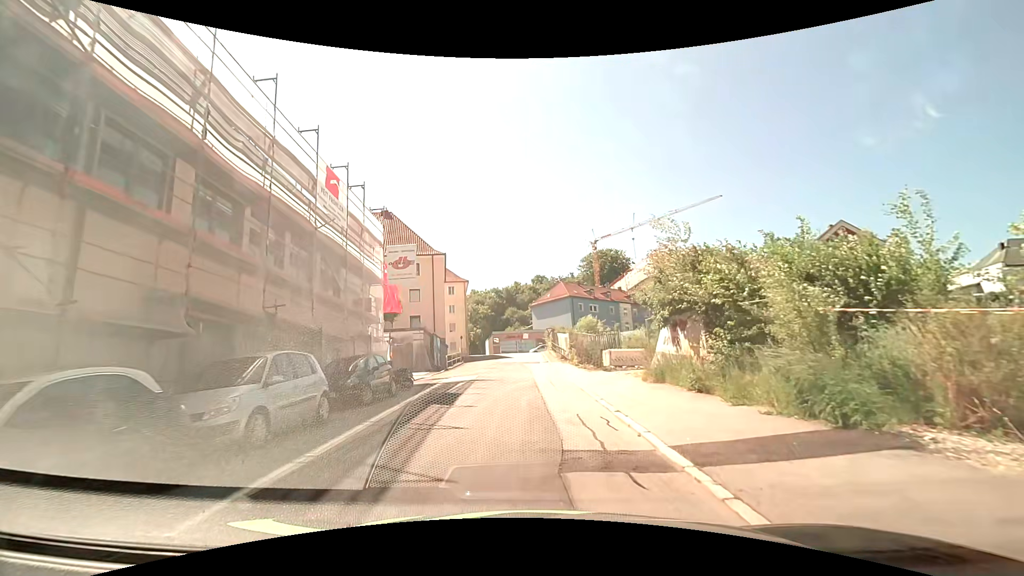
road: residential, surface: asphalt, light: Day
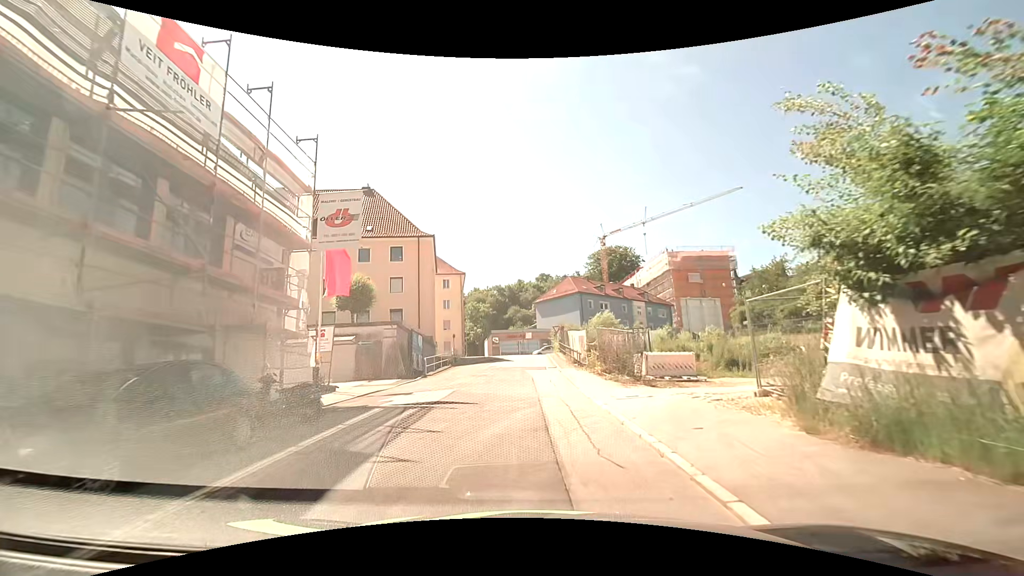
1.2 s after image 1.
(-0.1, +8.9) m; 0°
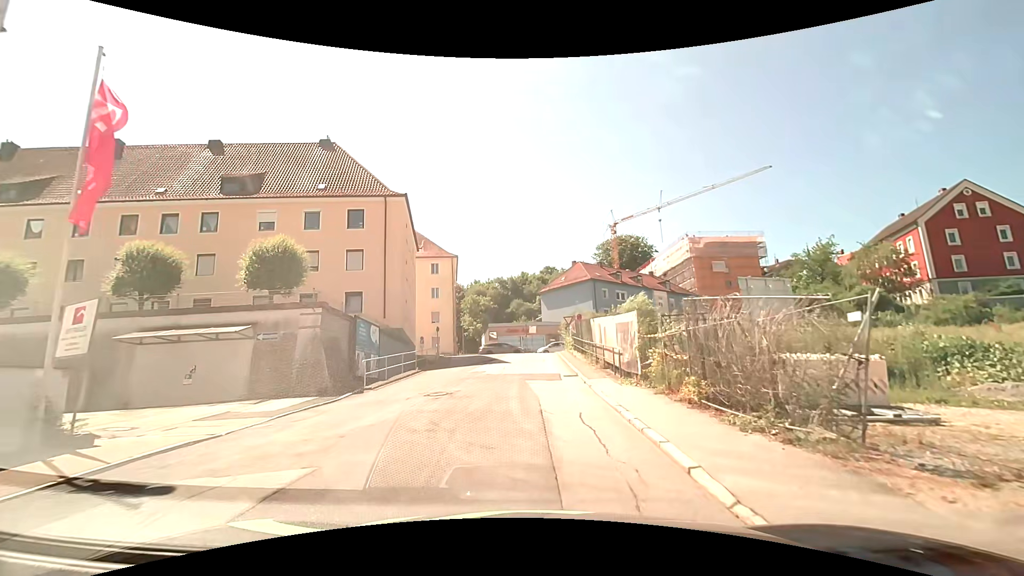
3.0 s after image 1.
(-0.3, +11.5) m; -2°
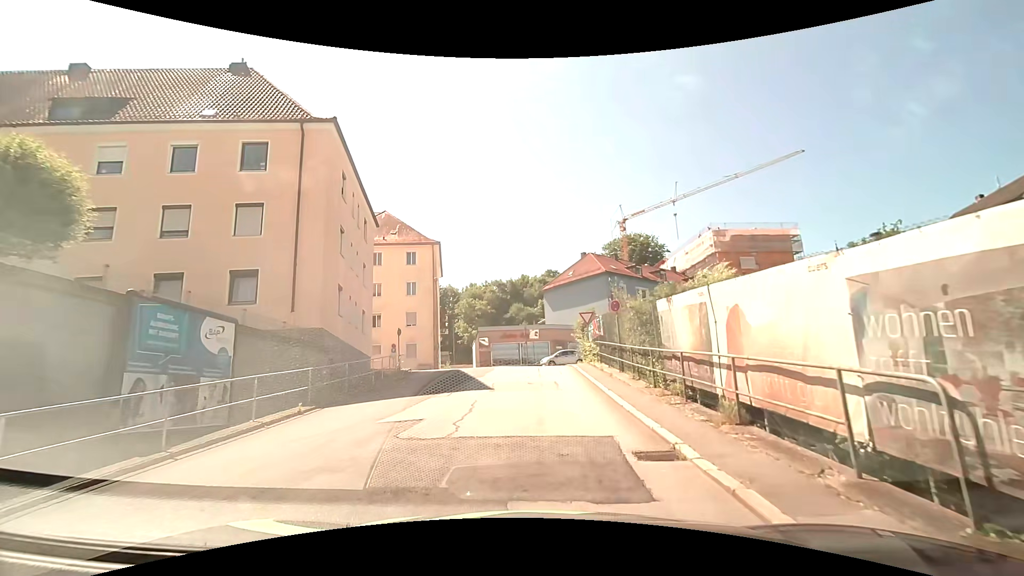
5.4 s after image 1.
(+0.1, +12.7) m; 0°
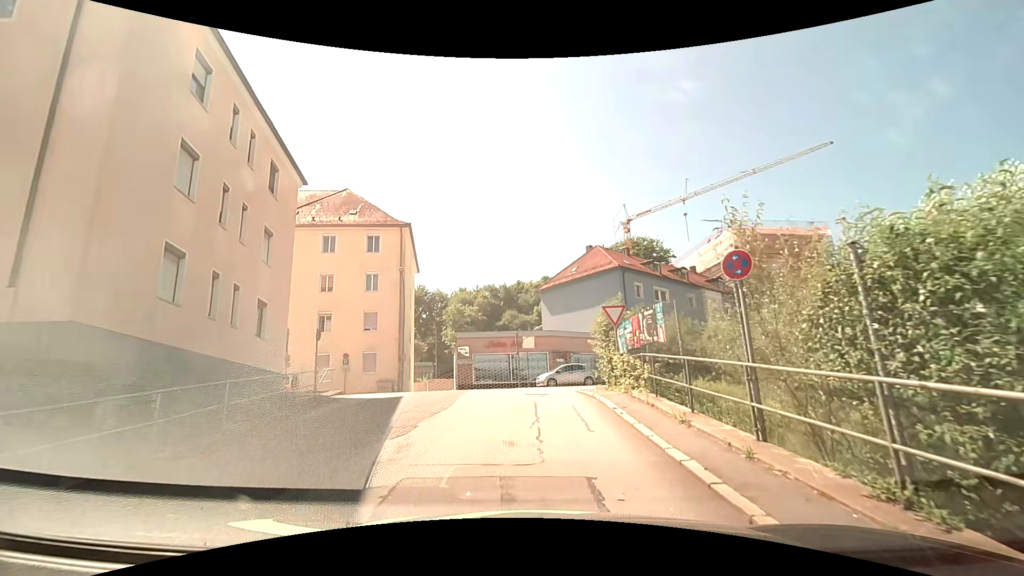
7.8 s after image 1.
(+0.1, +10.7) m; +1°
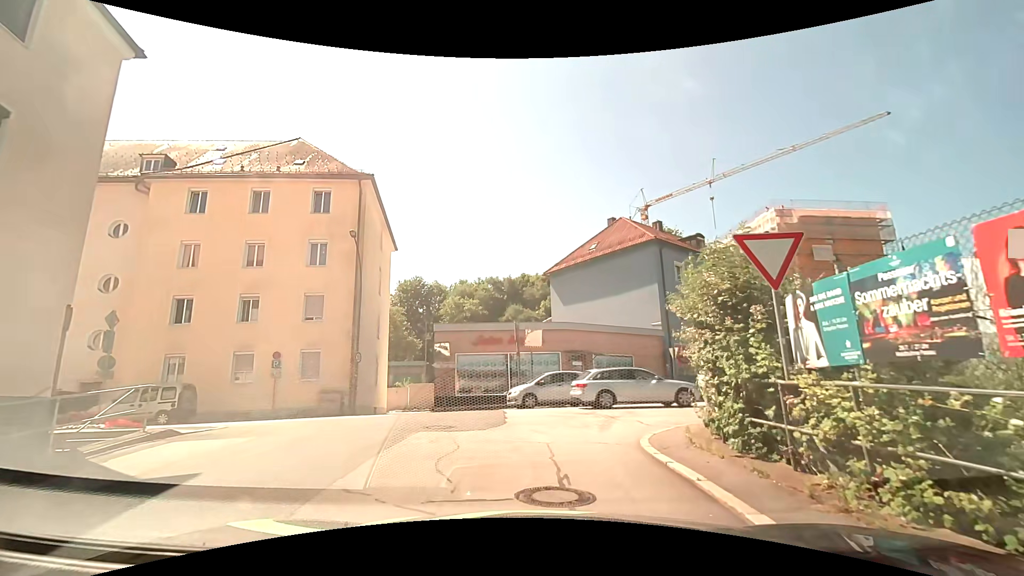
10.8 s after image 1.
(0.0, +10.7) m; -1°
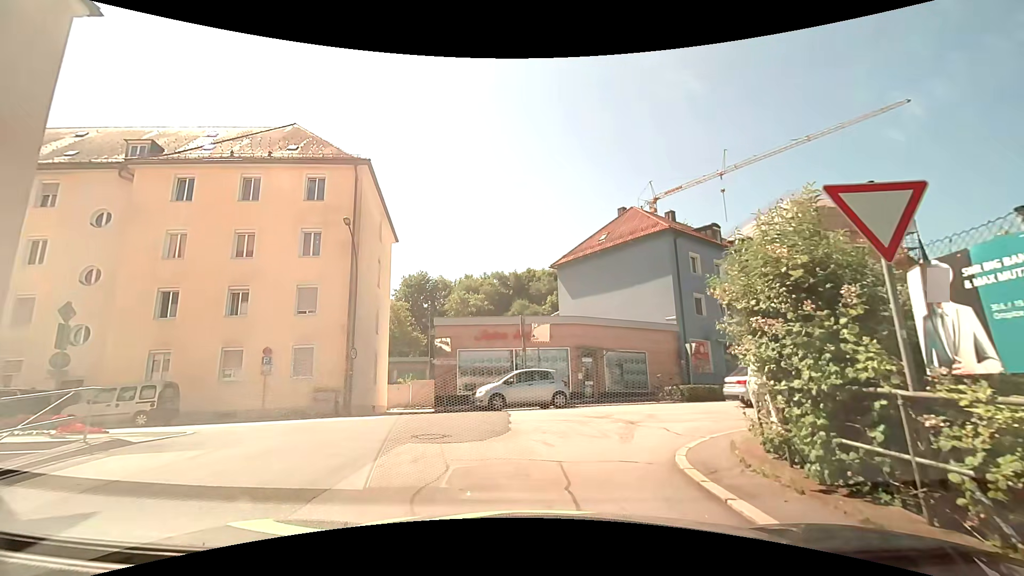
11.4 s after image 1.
(0.0, +1.7) m; 0°
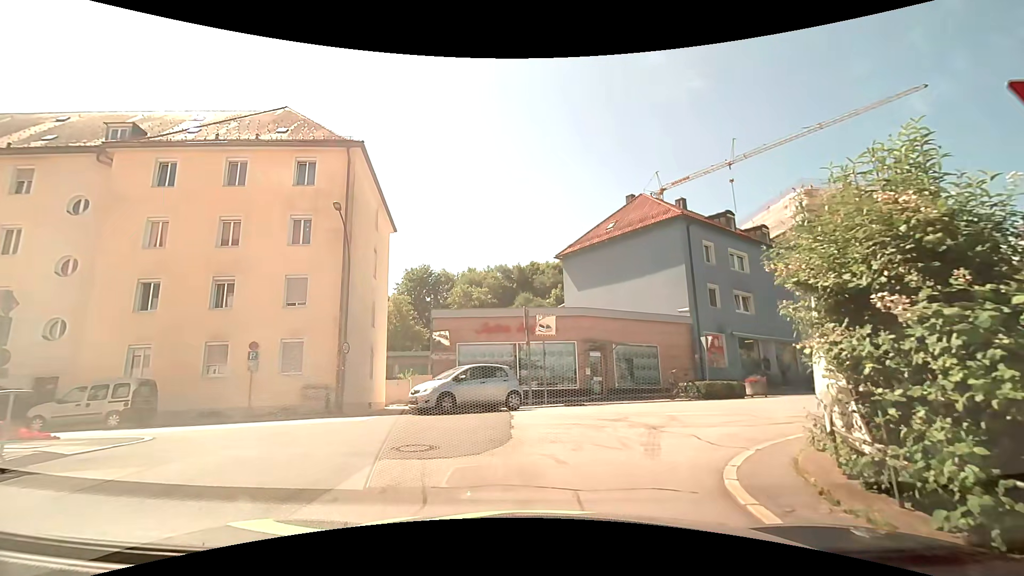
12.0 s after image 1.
(0.0, +1.6) m; -1°
(0, +10) (-5, +18) (-15, +18) (-24, +17) (-34, +16) (-44, +14) (-54, +13) (-64, +12) (-74, +10) (-84, +9) m
